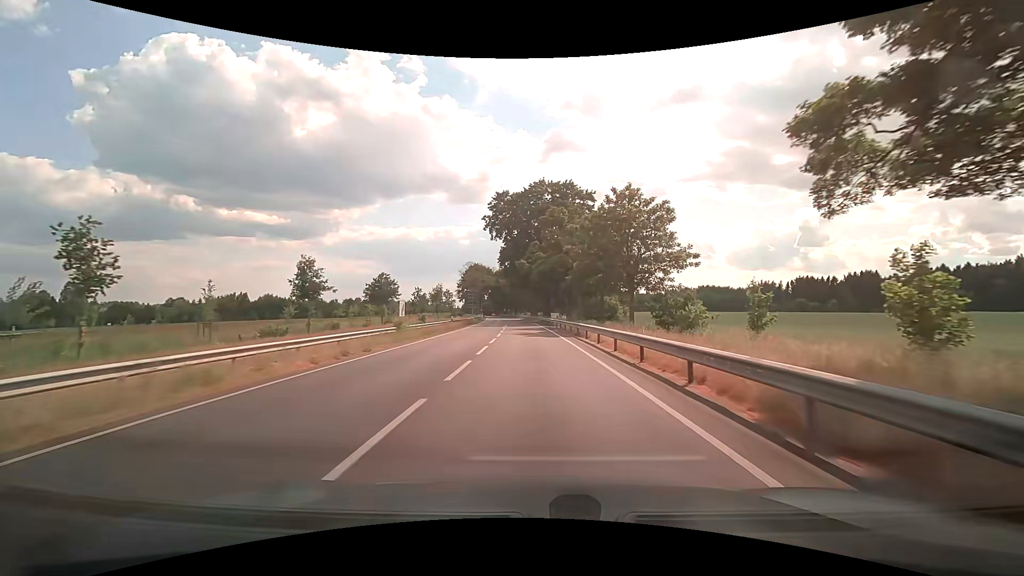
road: primary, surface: asphalt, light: Day
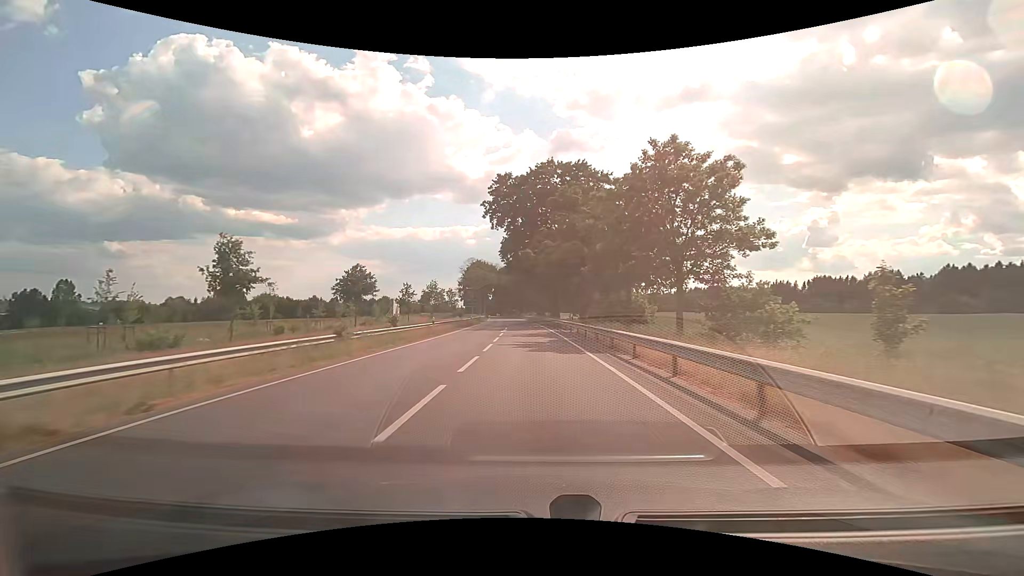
(0.0, +10.7) m; 0°
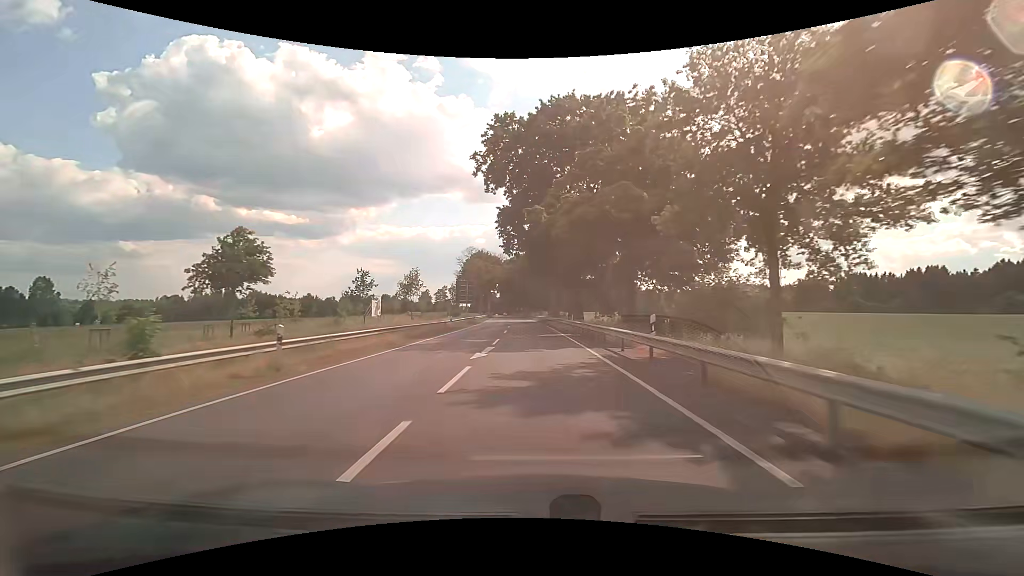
(-0.3, +21.3) m; -1°
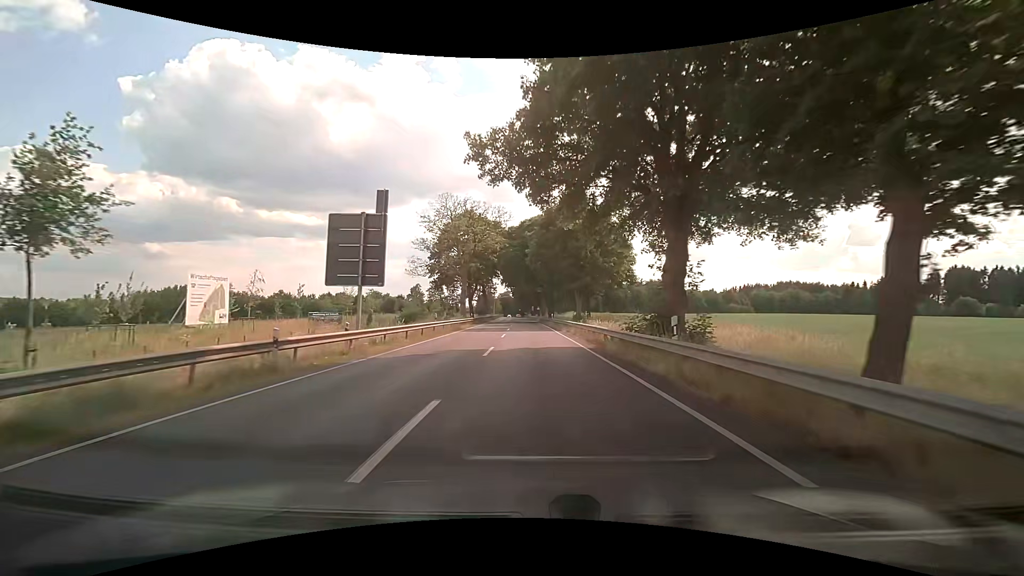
(-1.0, +52.8) m; -2°
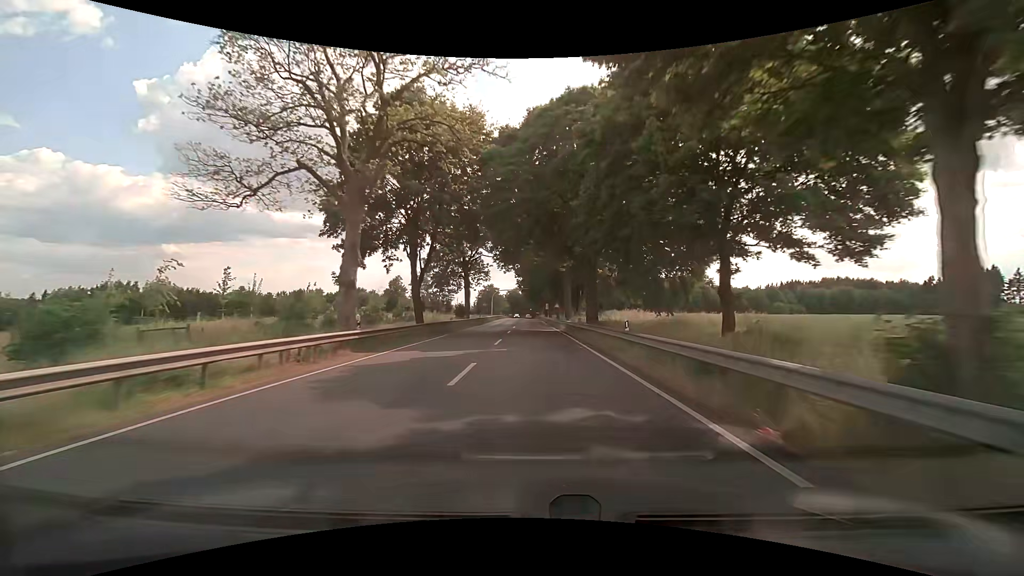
(-0.8, +42.3) m; -2°
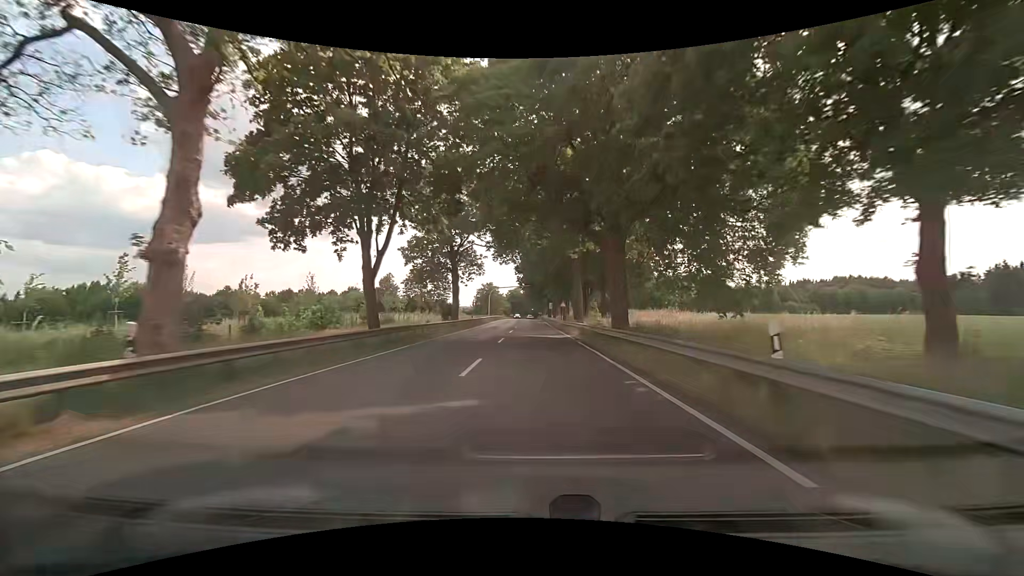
(0.0, +10.6) m; 0°
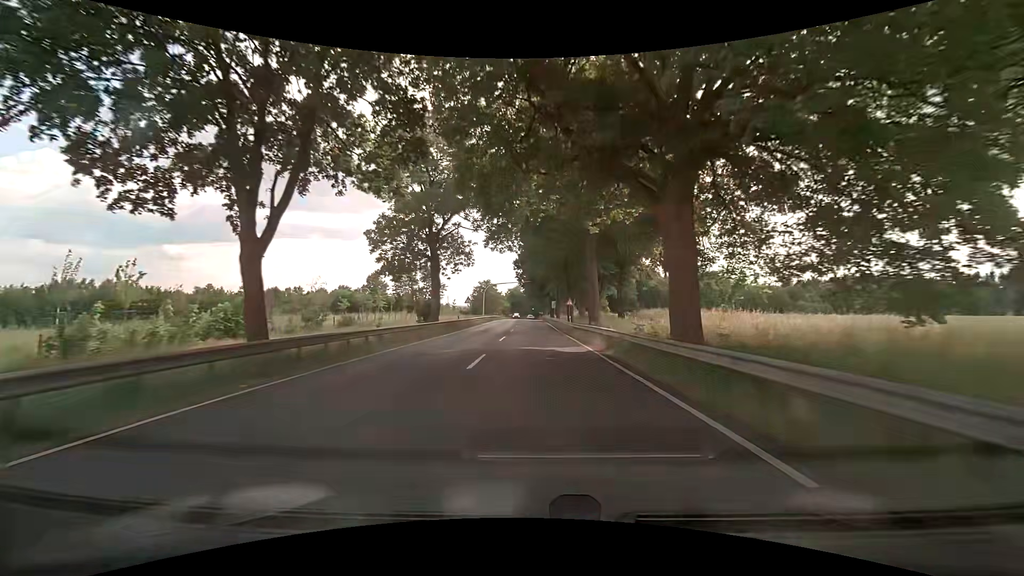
(0.0, +10.6) m; 0°
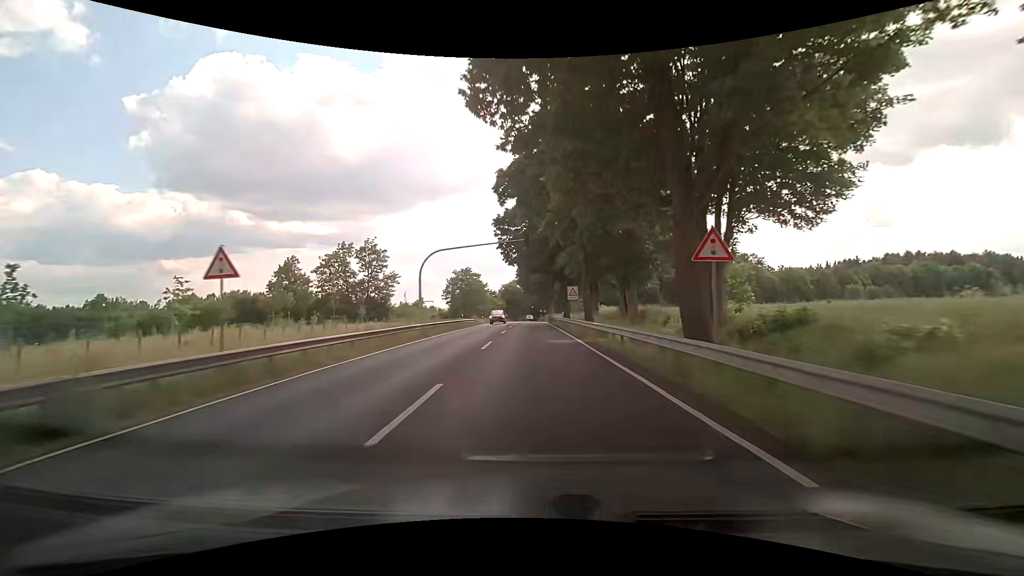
(+0.1, +42.7) m; 0°
(0, +10) (0, +20) (0, +30) (0, +40) (0, +50) (0, +60) (0, +70) (0, +80) (0, +90) (0, +100) m
